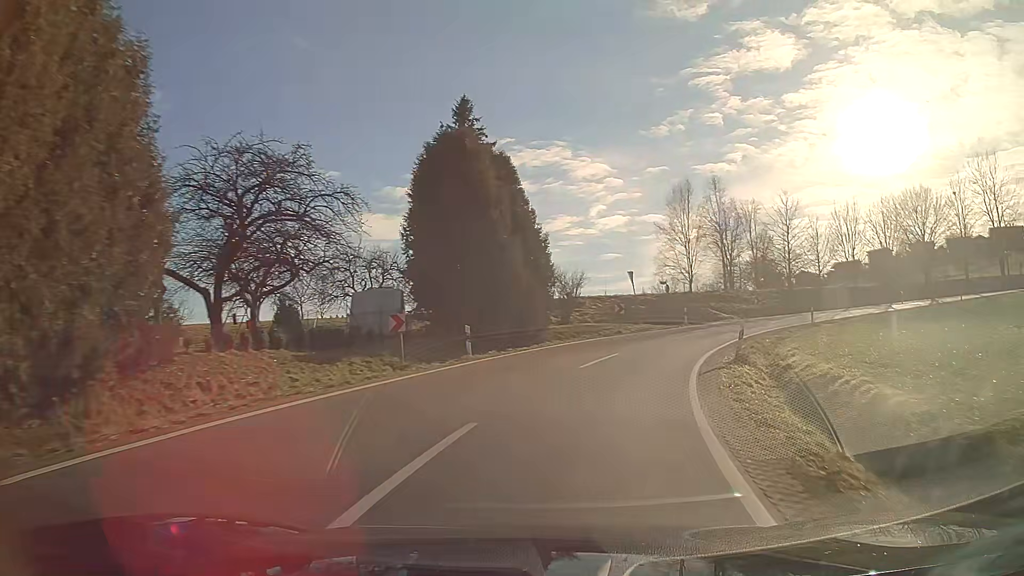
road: tertiary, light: Day
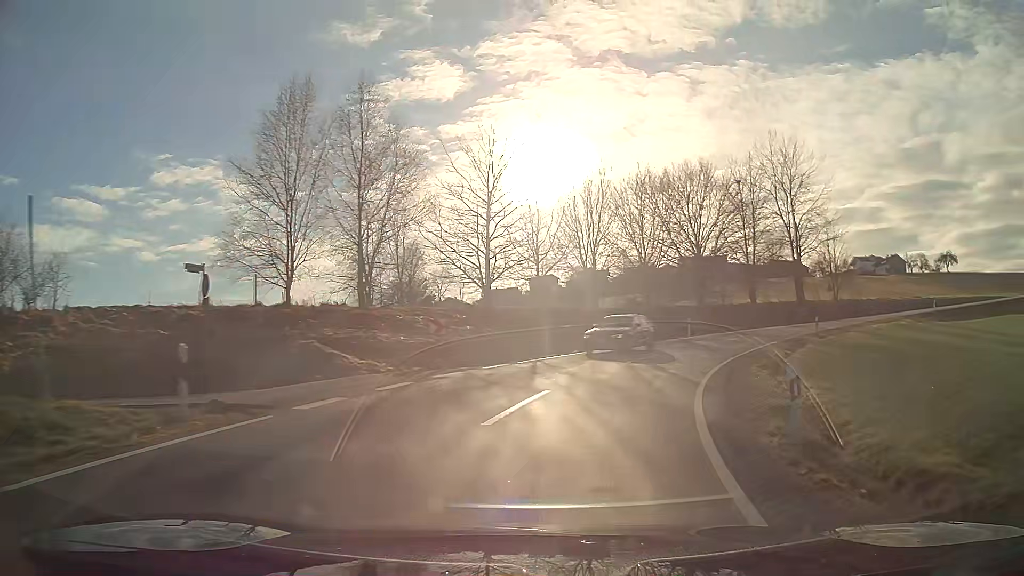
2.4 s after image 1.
(+7.8, +29.1) m; +31°
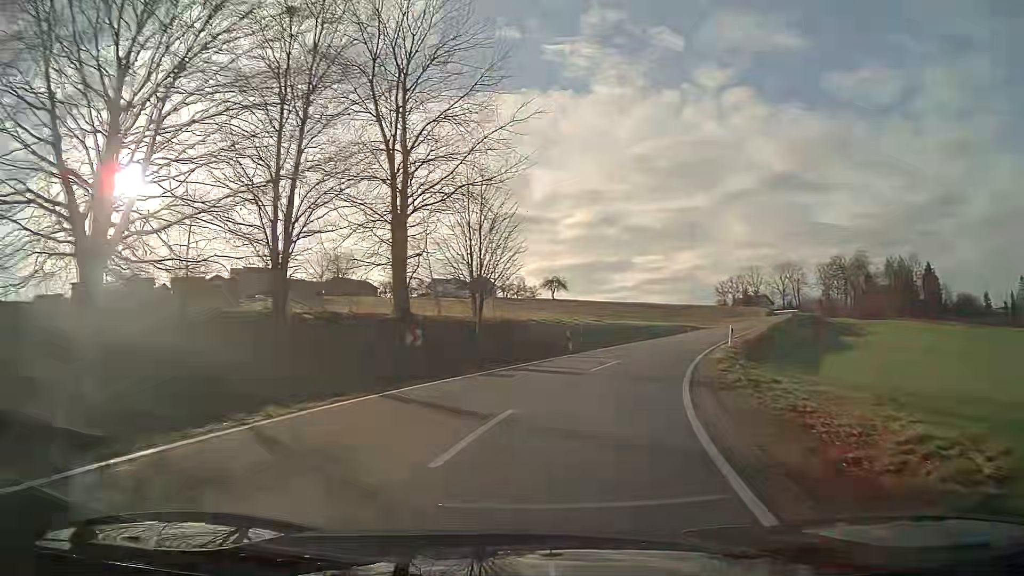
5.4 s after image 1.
(+12.0, +35.0) m; +37°
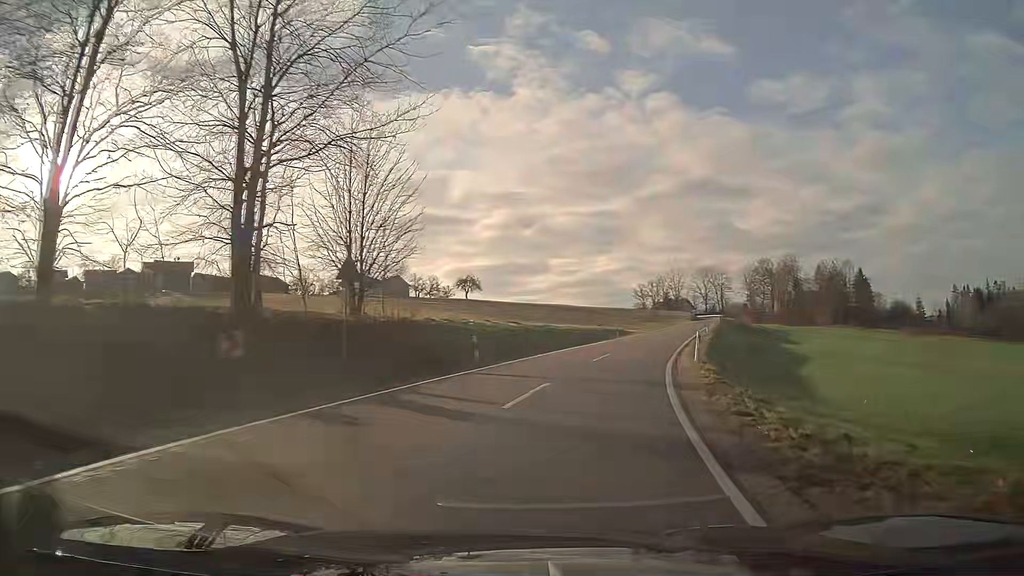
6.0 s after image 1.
(+0.4, +7.8) m; +6°
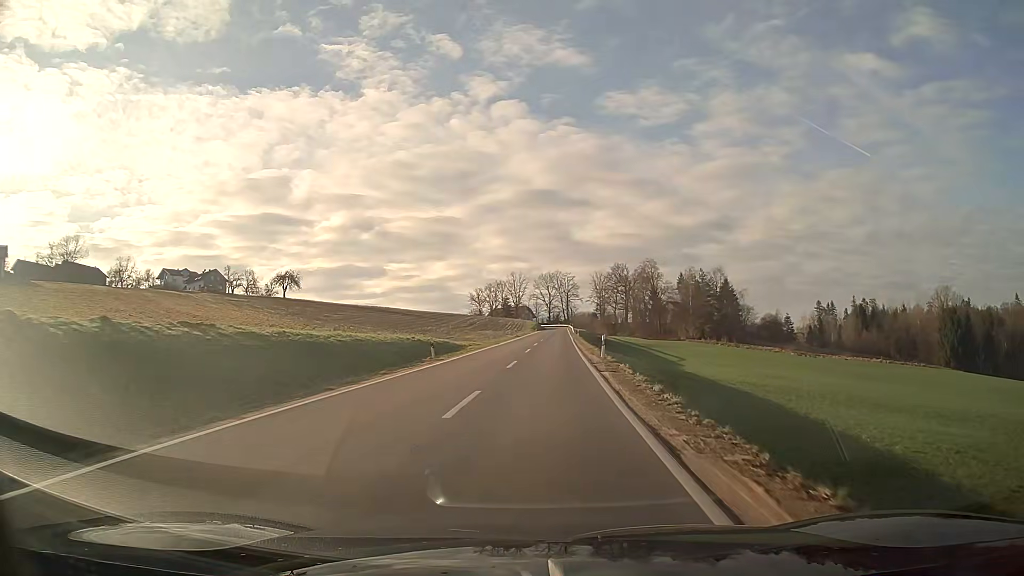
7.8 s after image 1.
(+3.2, +24.5) m; +12°
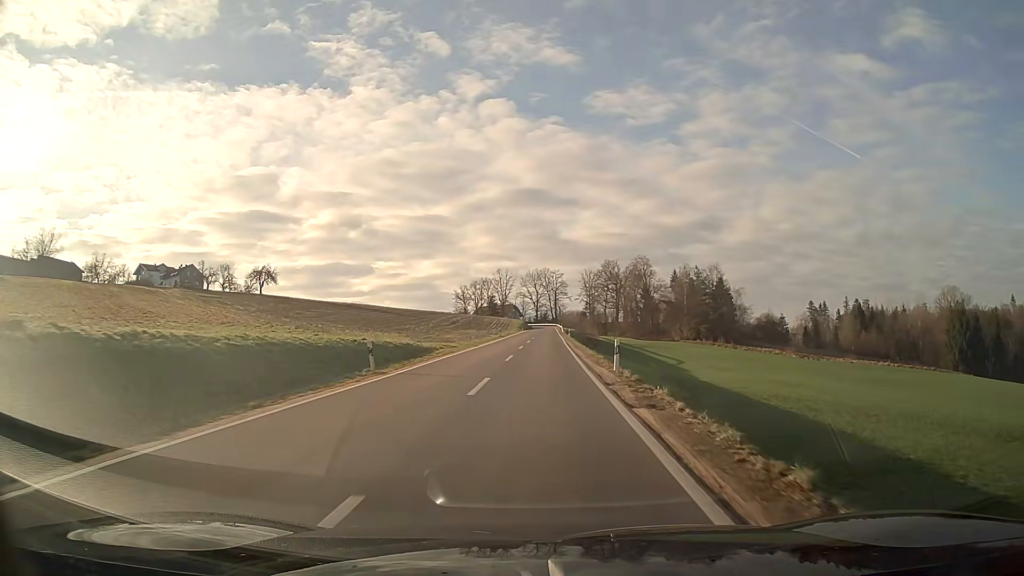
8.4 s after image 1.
(+0.1, +8.8) m; +1°
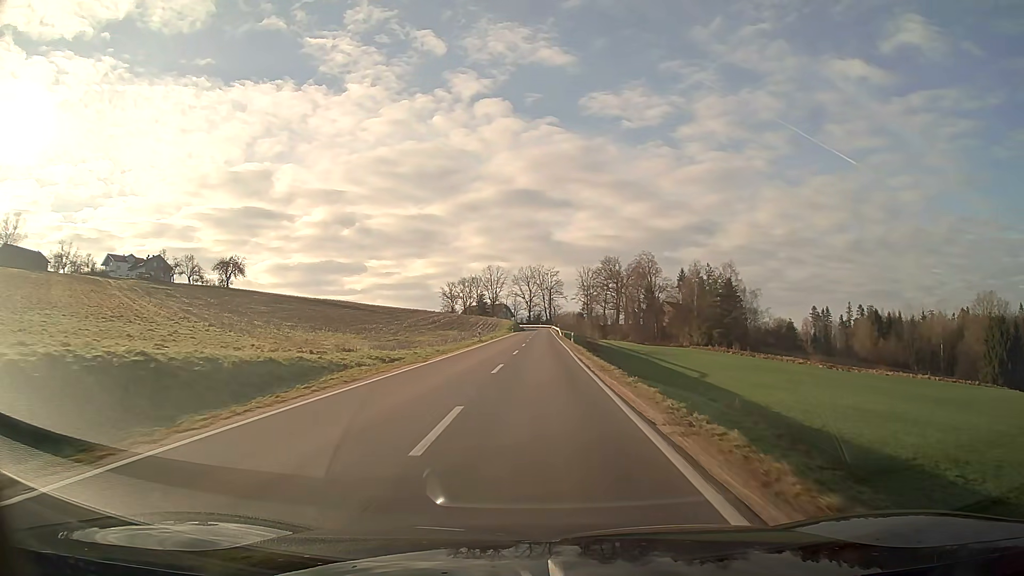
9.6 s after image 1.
(+0.1, +18.2) m; +1°
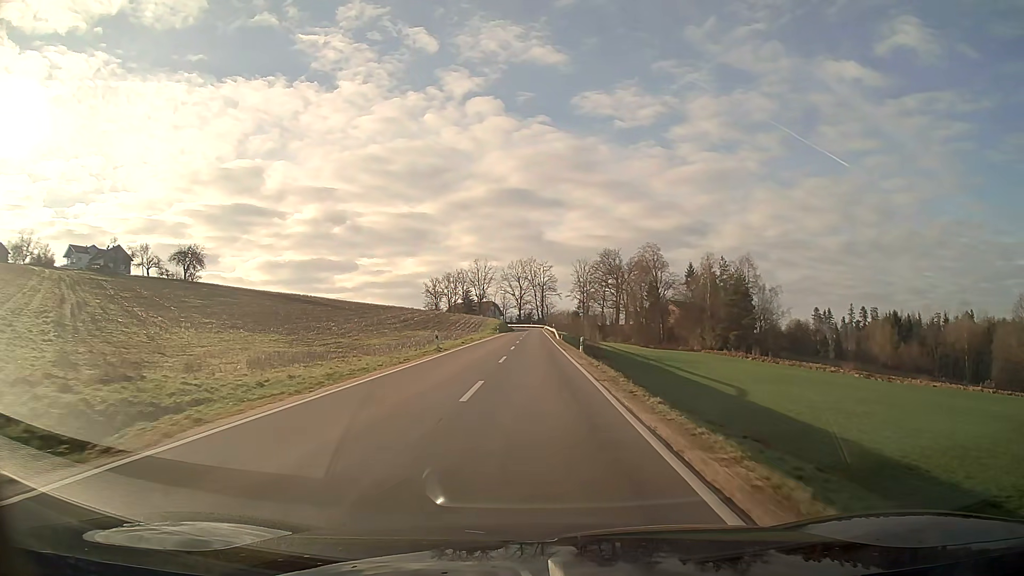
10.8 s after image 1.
(+0.1, +19.0) m; +1°
(0, +10) (0, +20) (0, +30) (0, +40) (0, +50) (0, +60) (0, +70) (0, +80) (0, +90) (0, +100) m
